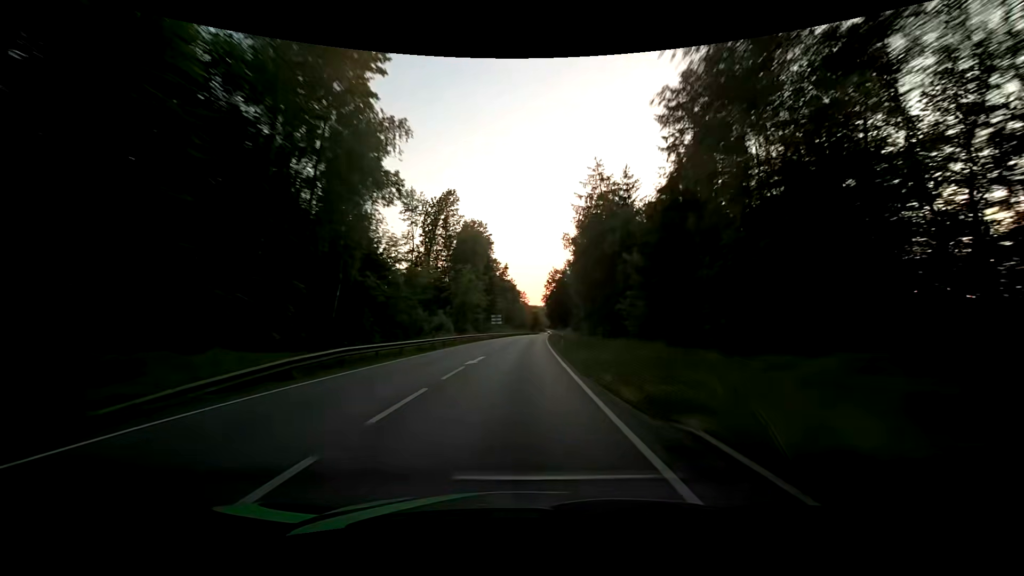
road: primary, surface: asphalt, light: Day
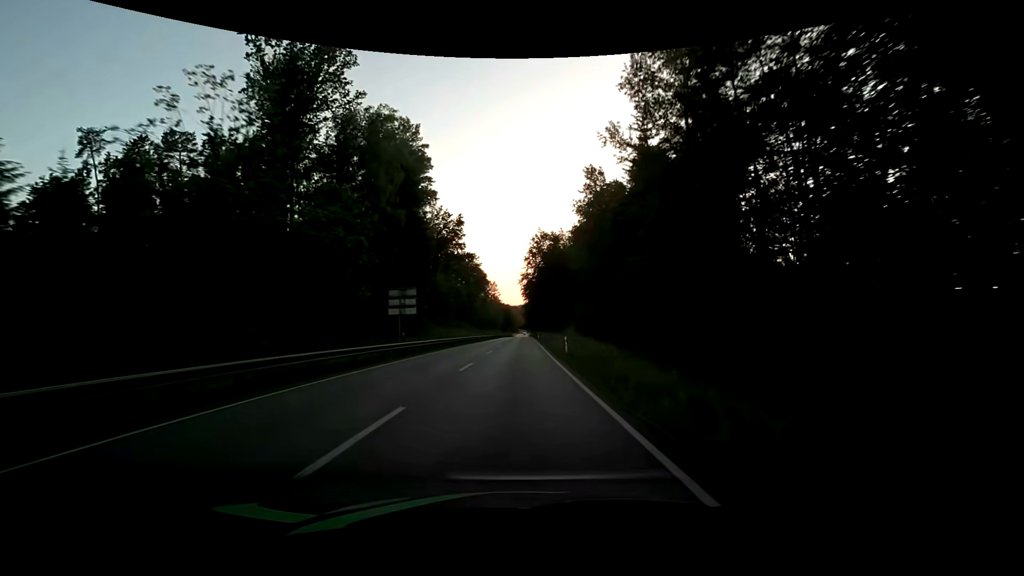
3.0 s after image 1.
(+2.1, +62.8) m; +3°
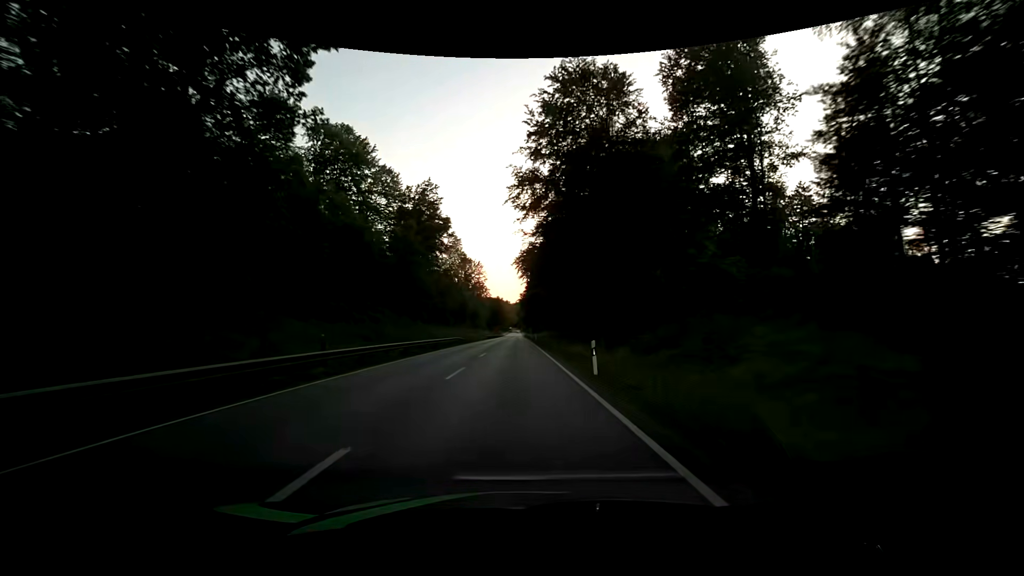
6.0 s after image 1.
(+0.7, +62.9) m; +1°
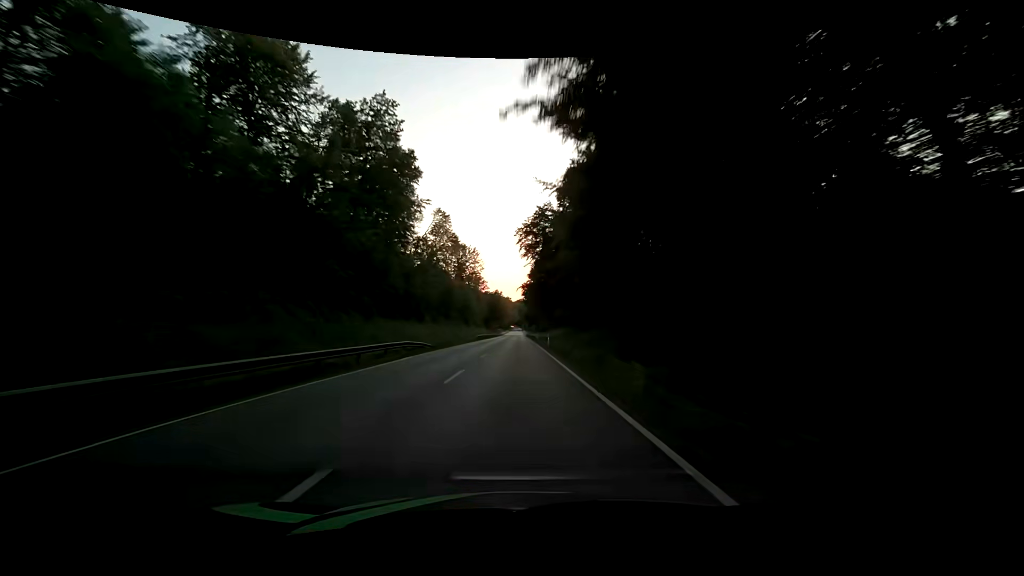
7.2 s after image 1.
(0.0, +25.1) m; 0°
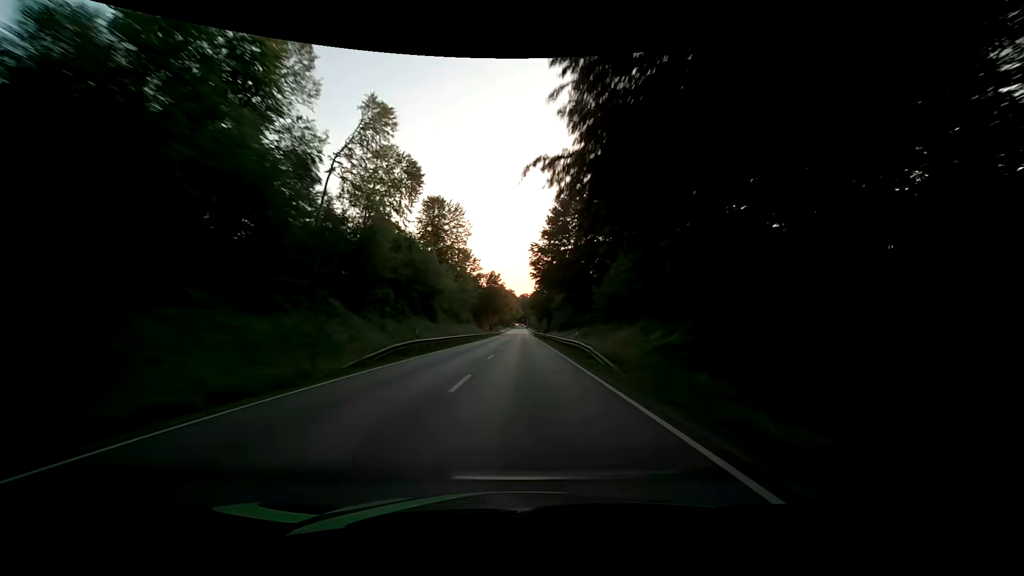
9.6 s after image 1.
(-0.2, +50.3) m; 0°
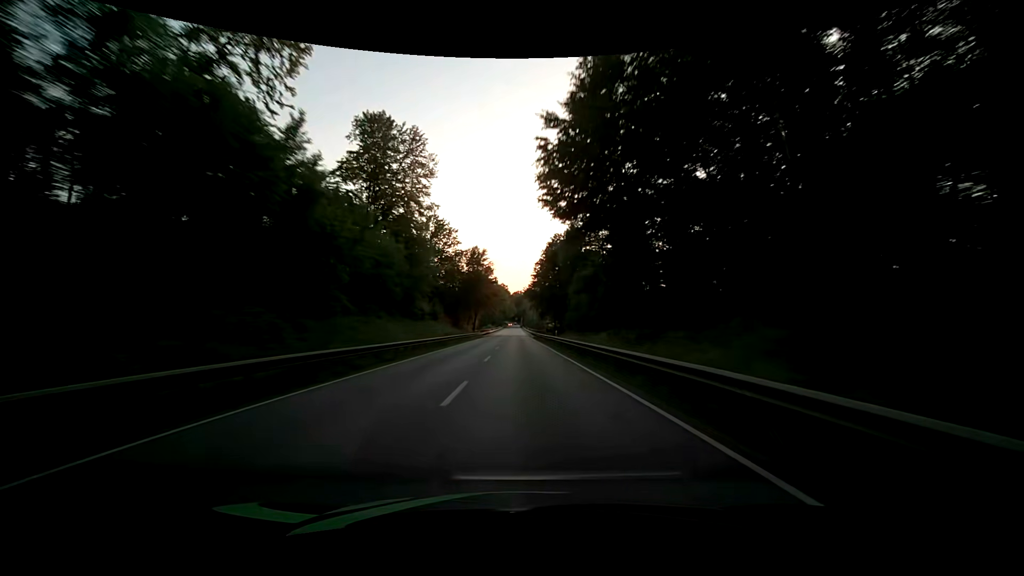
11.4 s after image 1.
(-0.1, +37.7) m; 0°
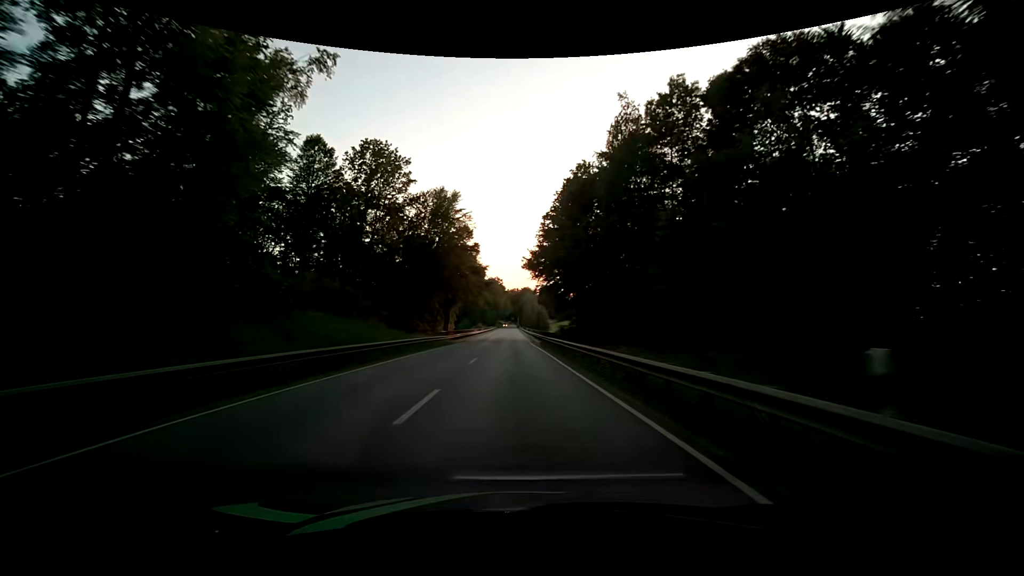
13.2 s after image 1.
(+0.2, +37.6) m; +1°
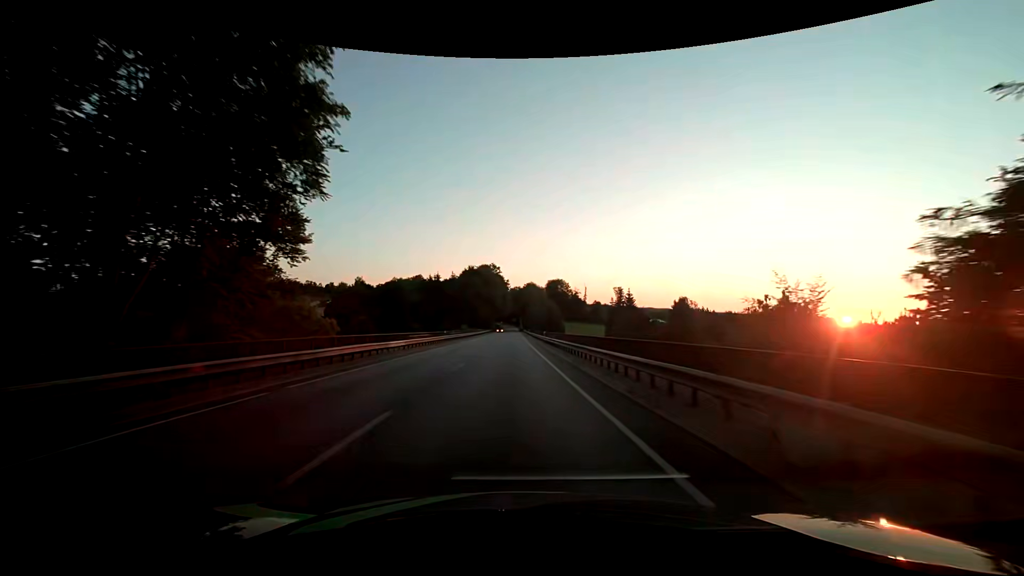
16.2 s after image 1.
(-0.3, +62.7) m; 0°
(0, +10) (0, +20) (0, +30) (0, +40) (0, +50) (0, +60) (-1, +70) (-1, +80) (-1, +90) (-1, +100) m
